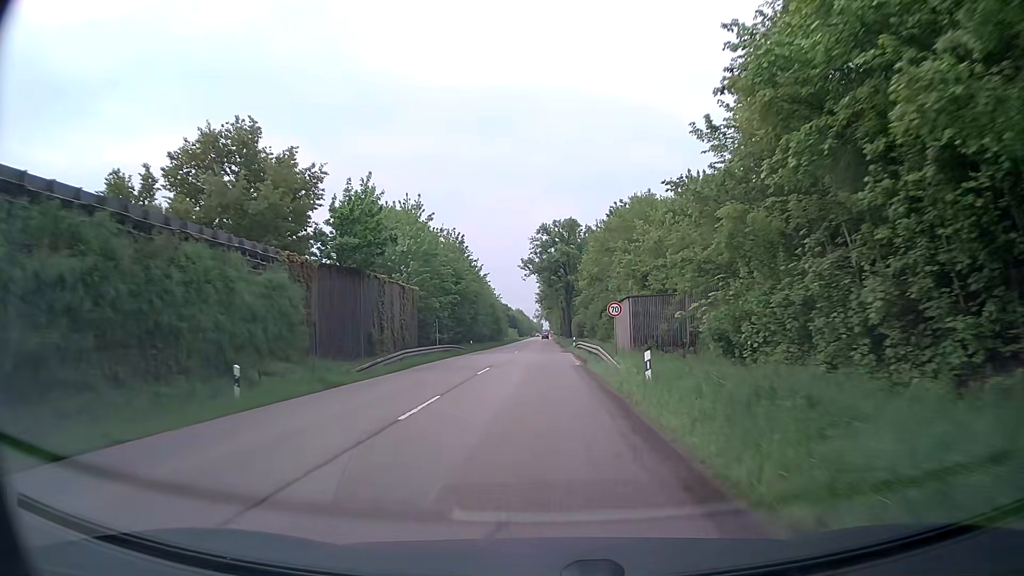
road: secondary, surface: asphalt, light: Day
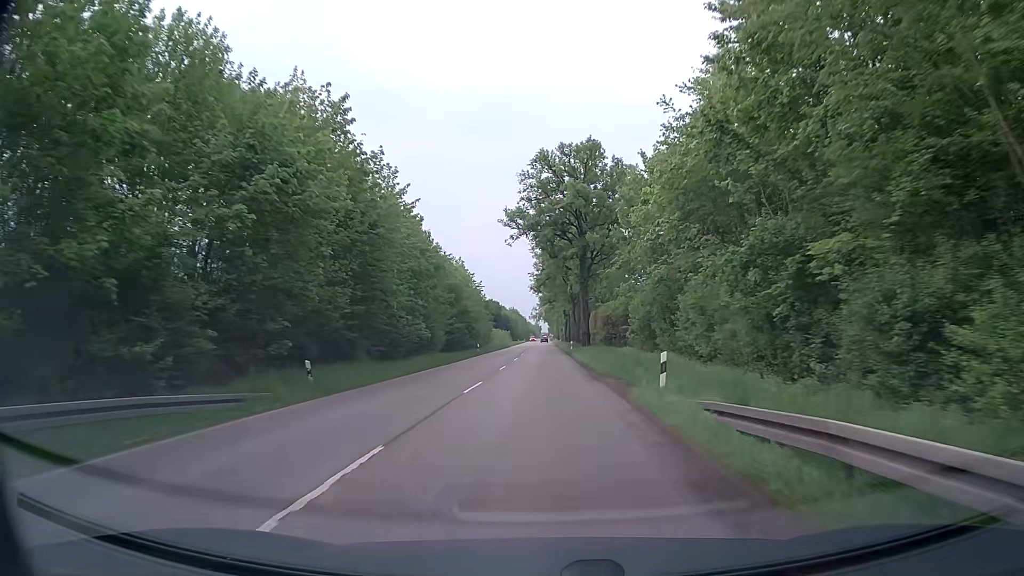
(0.0, +42.5) m; 0°
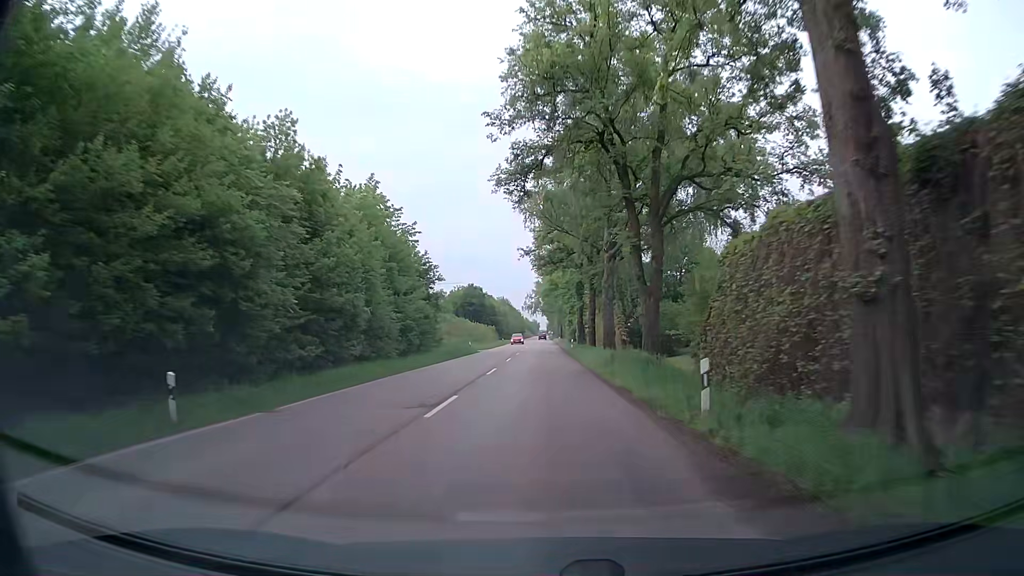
(+0.4, +53.4) m; +1°
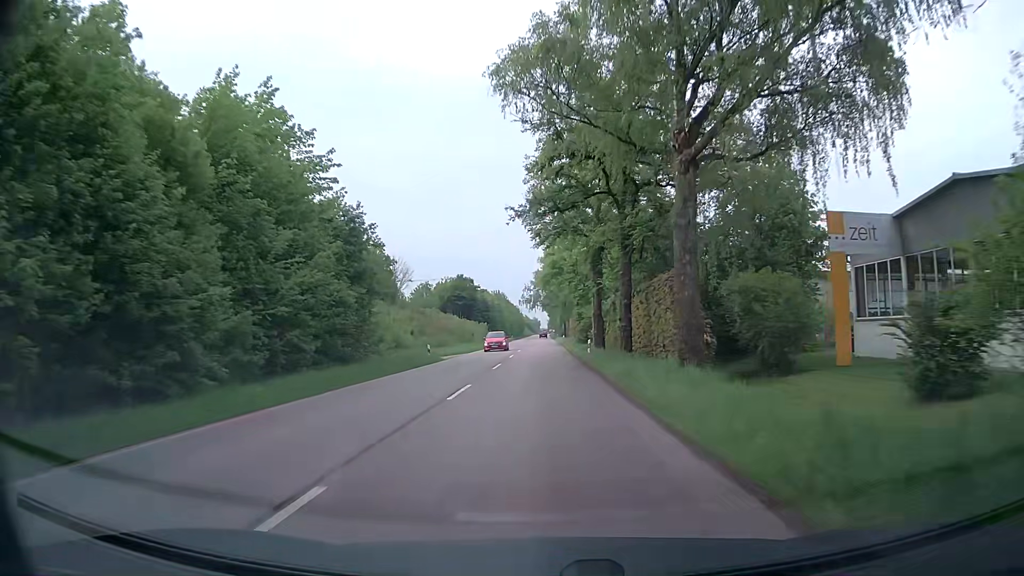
(0.0, +21.4) m; 0°
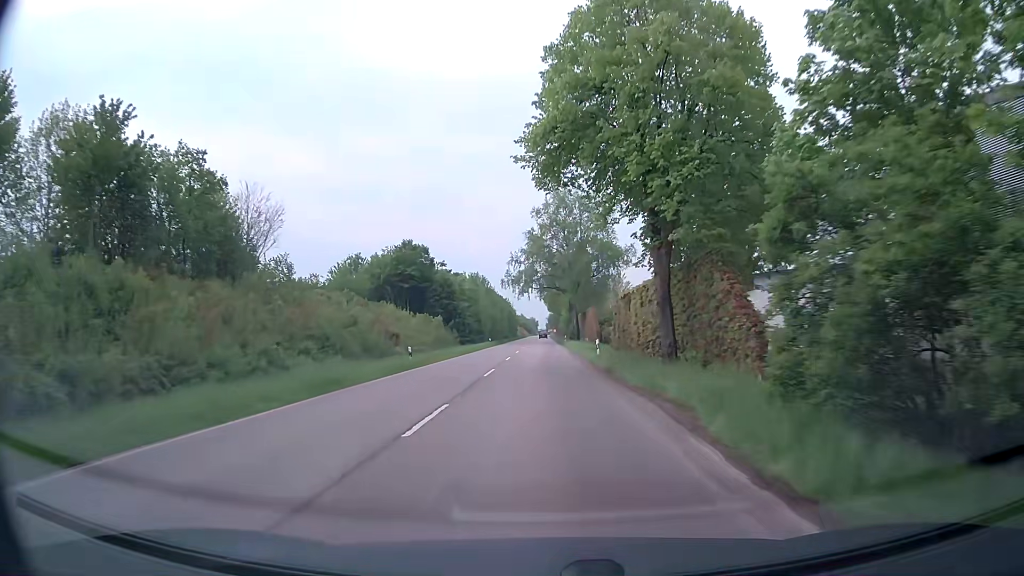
(0.0, +53.1) m; +1°
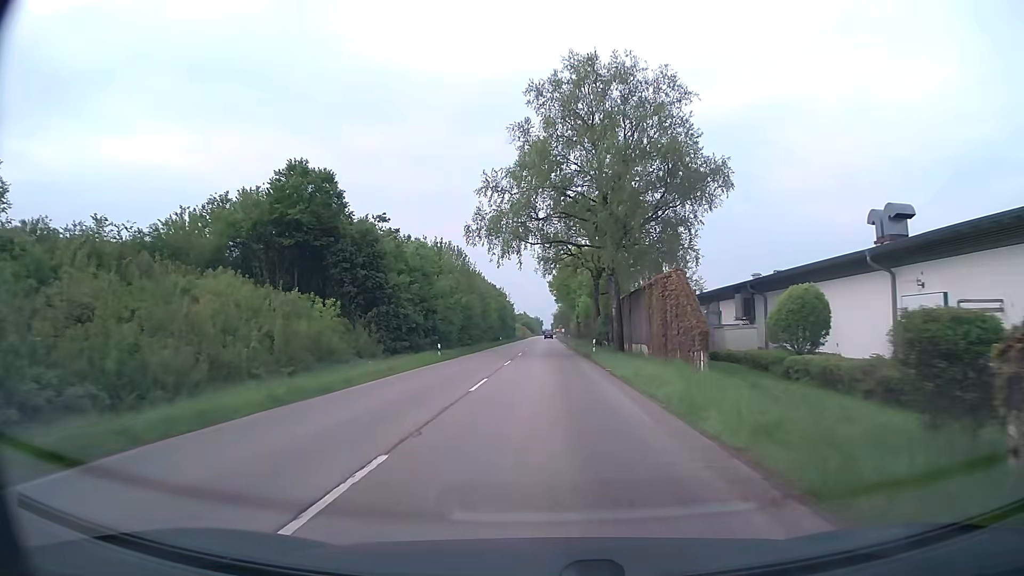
(-0.6, +41.2) m; -1°
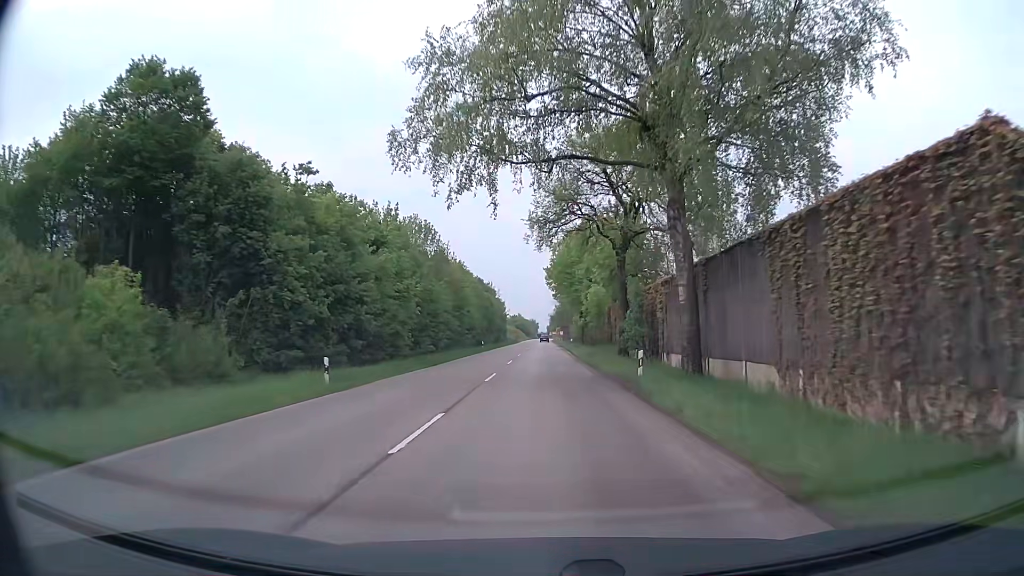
(0.0, +20.0) m; 0°
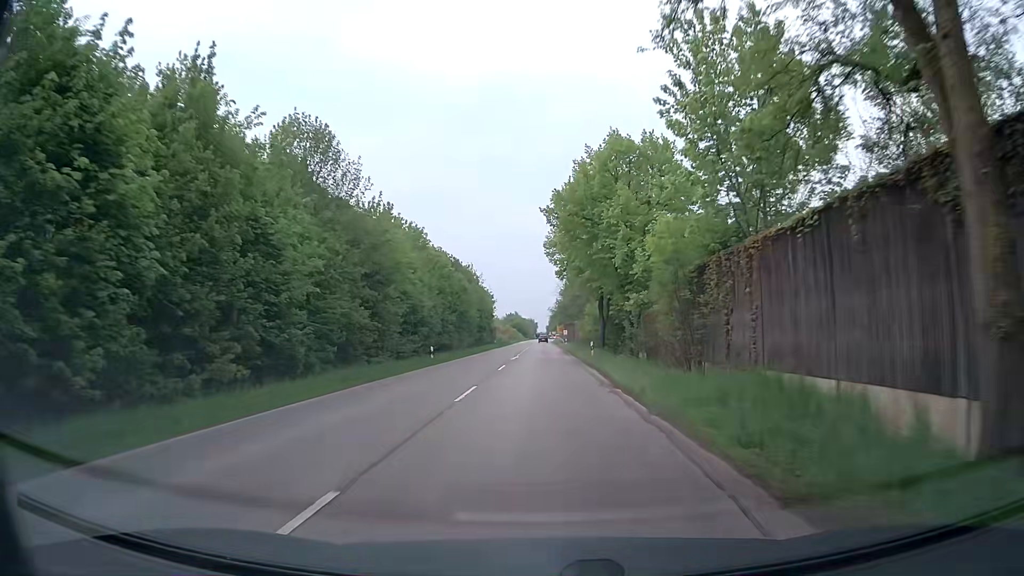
(+0.1, +29.9) m; 0°
(0, +10) (0, +20) (0, +30) (0, +40) (0, +50) (0, +60) (0, +70) (0, +80) (0, +90) (0, +100) m
